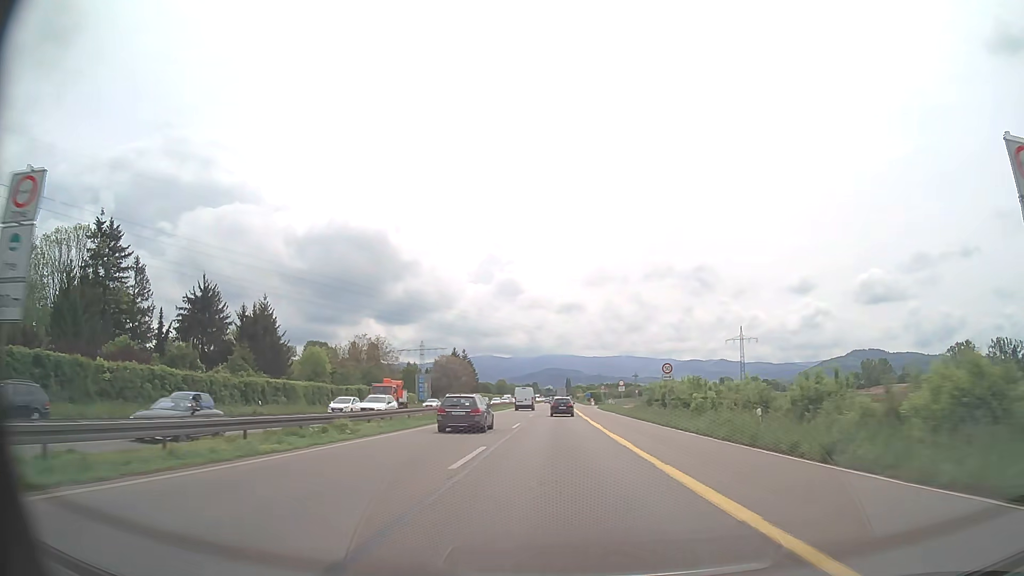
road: trunk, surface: asphalt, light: Day
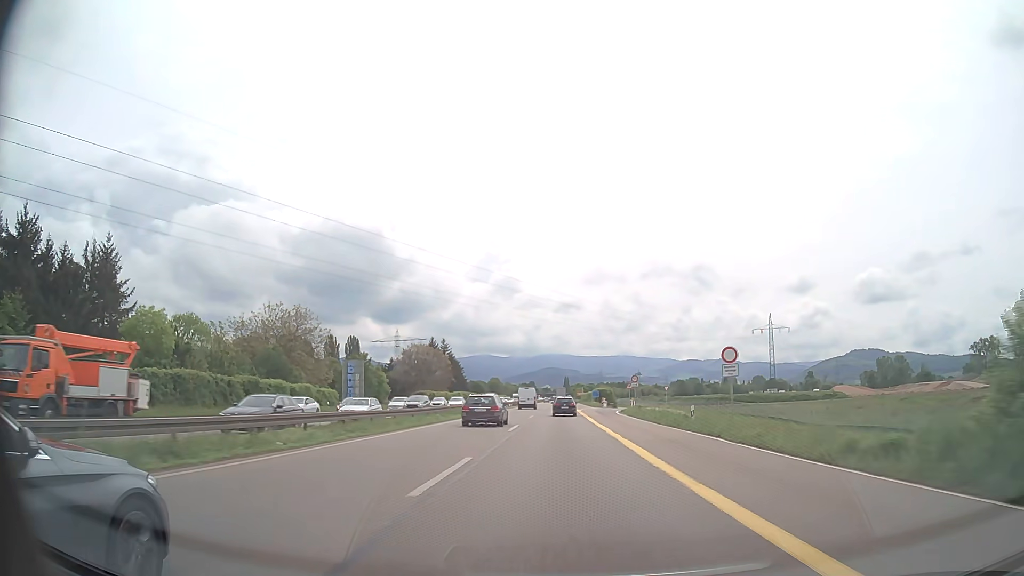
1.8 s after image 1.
(+0.1, +39.6) m; 0°
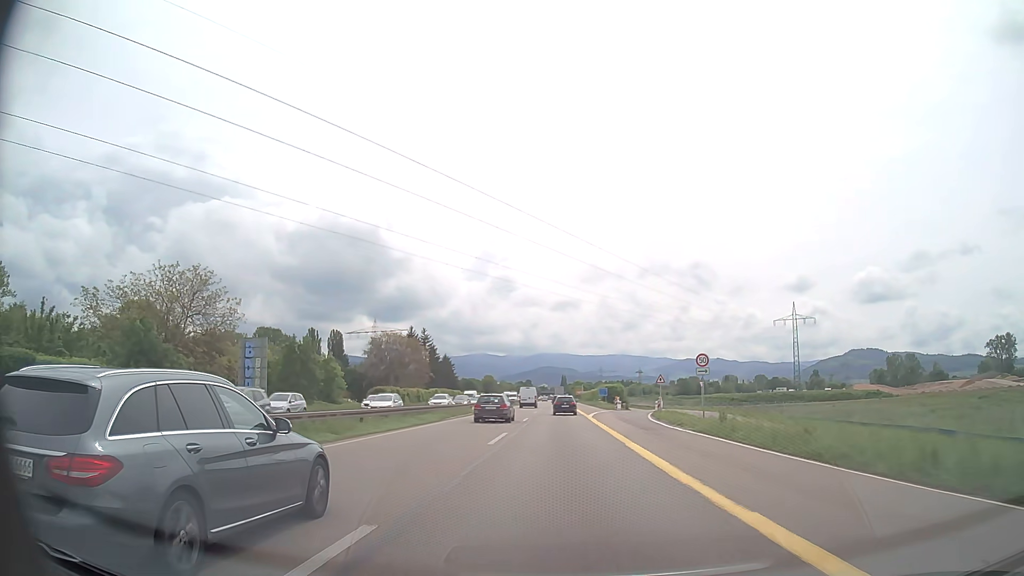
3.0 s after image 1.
(+0.1, +26.1) m; 0°
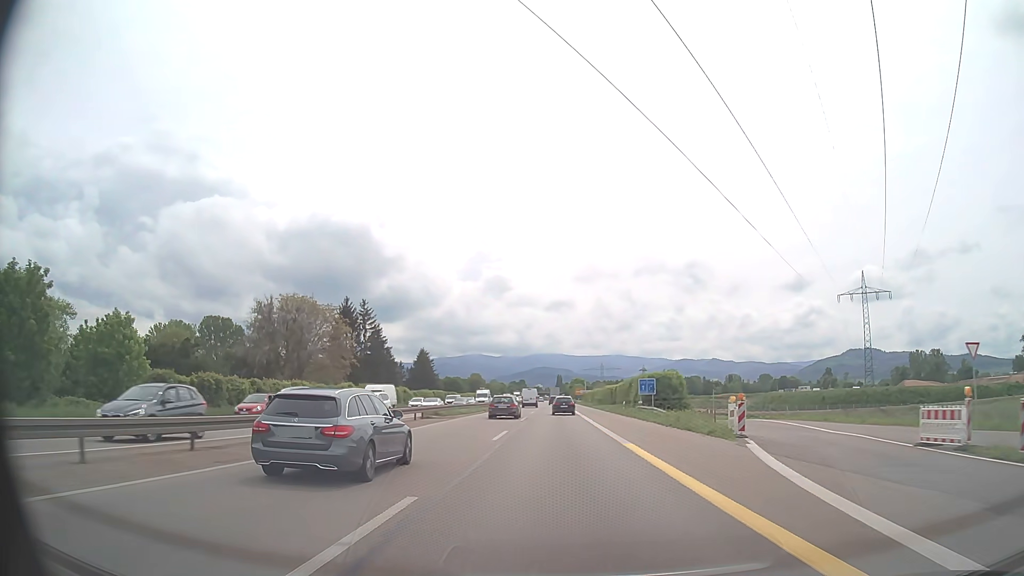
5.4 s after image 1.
(+0.2, +52.0) m; 0°
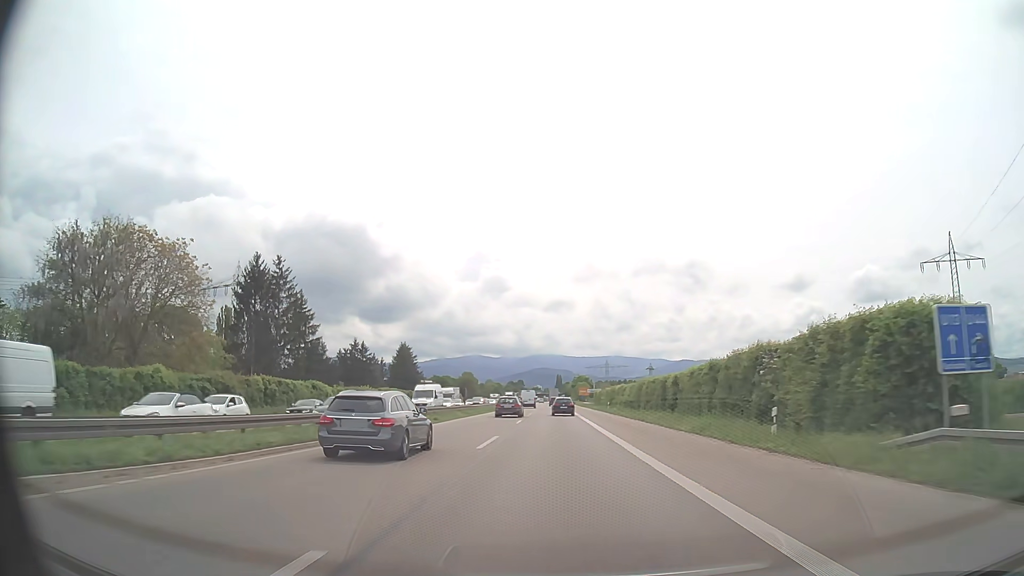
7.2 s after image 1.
(0.0, +39.5) m; 0°
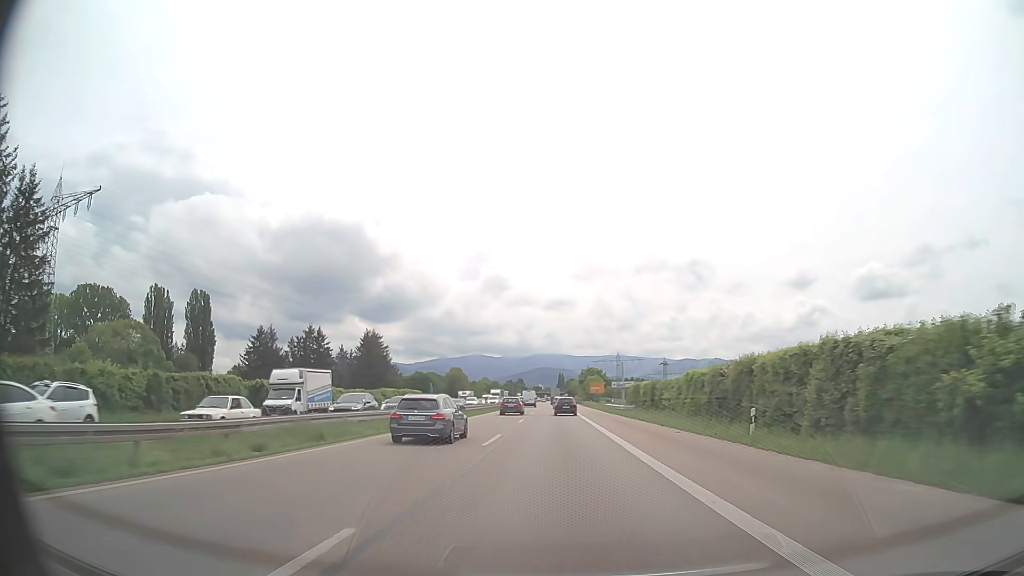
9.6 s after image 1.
(-0.1, +53.1) m; 0°
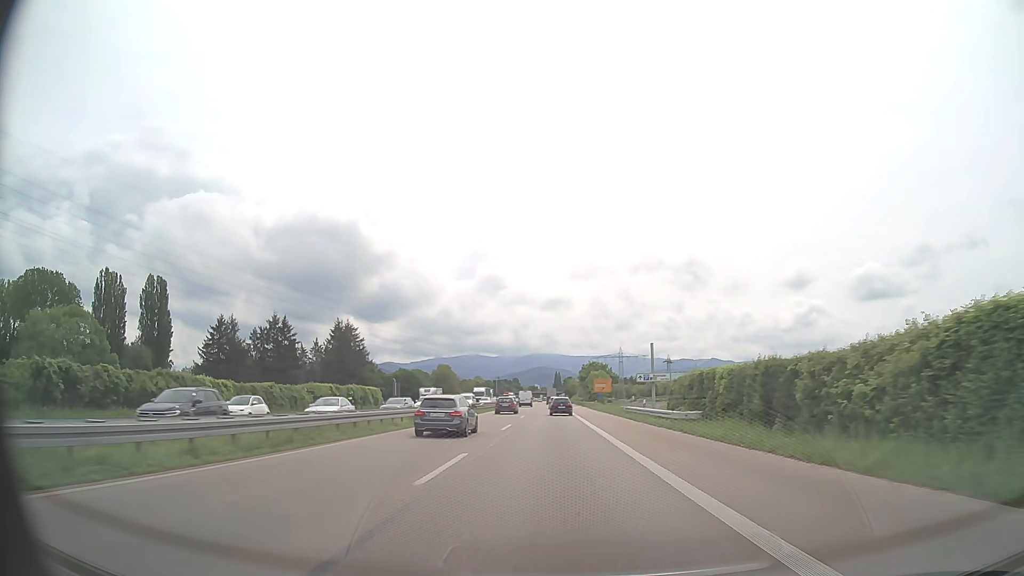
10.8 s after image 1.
(+0.1, +26.7) m; 0°
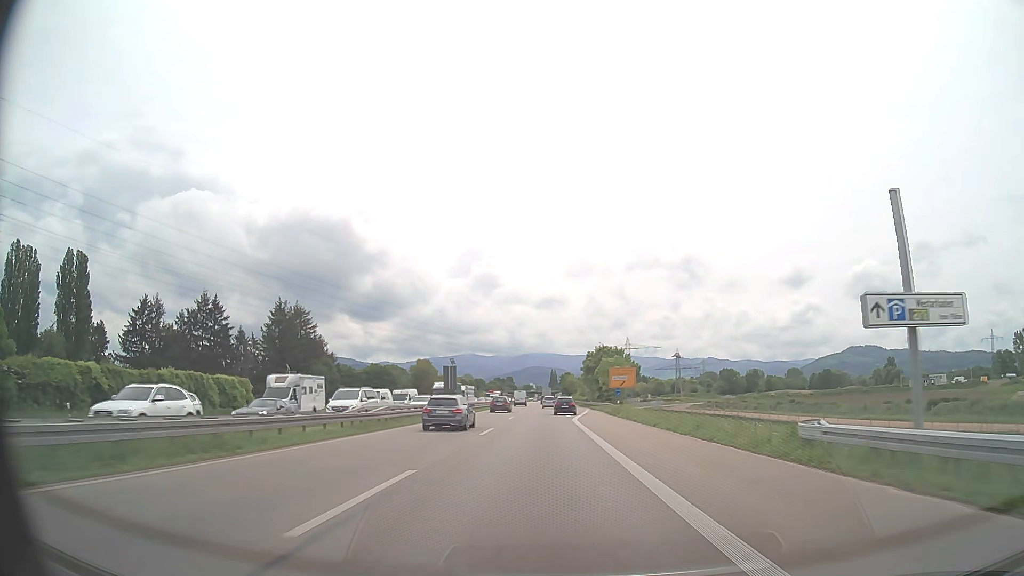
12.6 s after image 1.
(+0.2, +40.3) m; 0°
(0, +10) (0, +20) (0, +30) (0, +40) (0, +50) (0, +60) (+1, +70) (+1, +80) (+1, +90) (+1, +100) m
